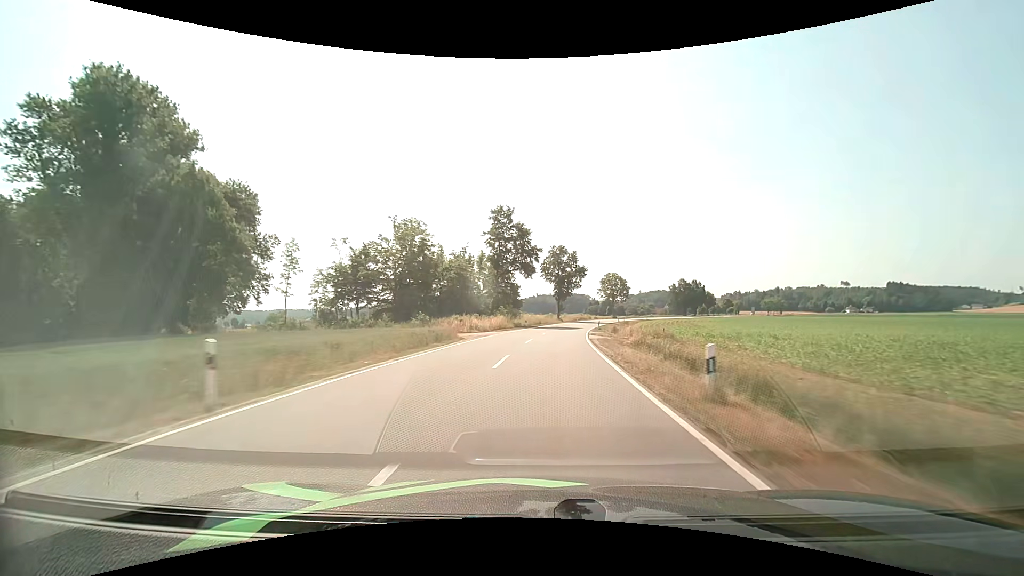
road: tertiary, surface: asphalt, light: Day
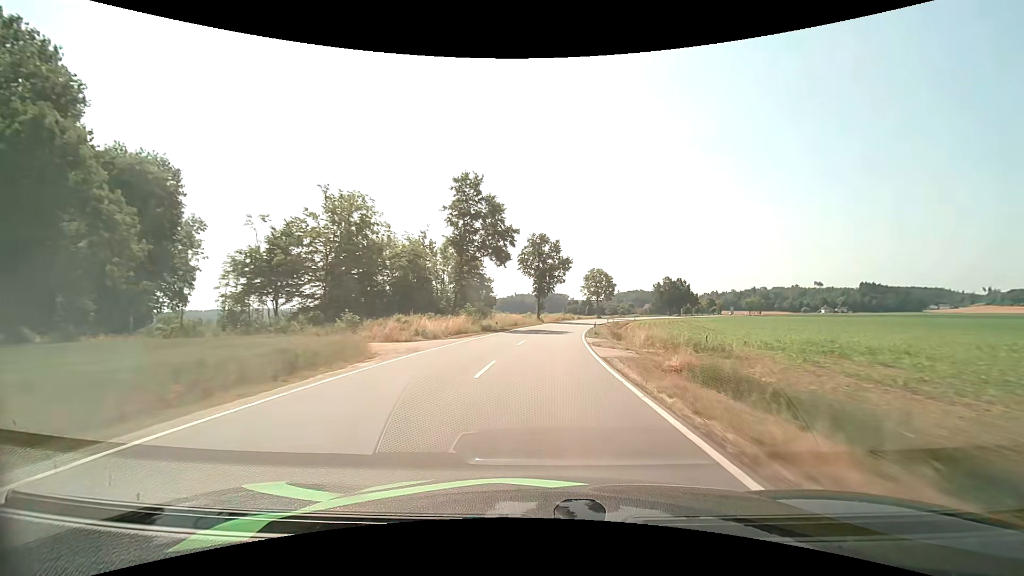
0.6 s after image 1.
(+0.3, +13.8) m; +2°
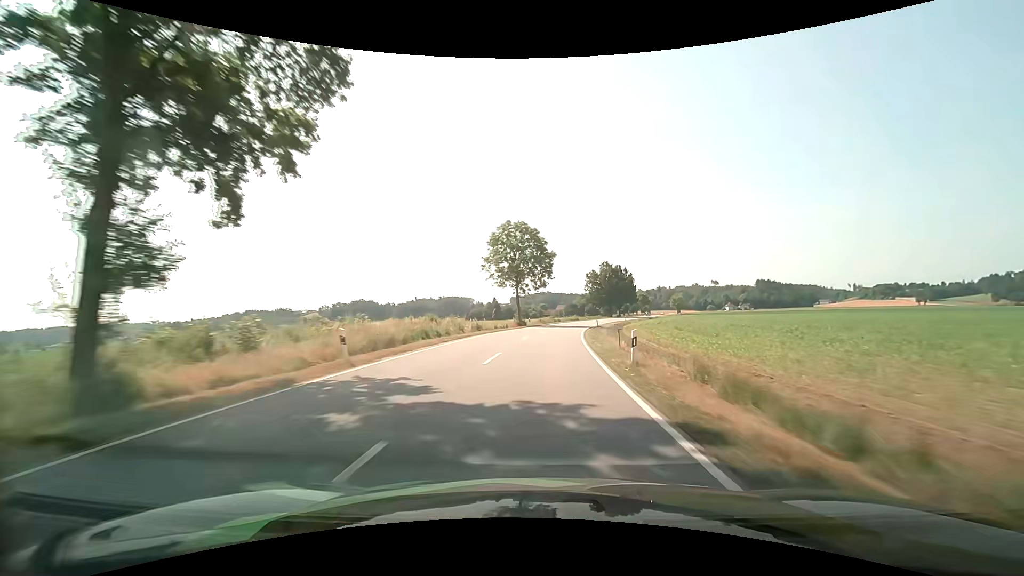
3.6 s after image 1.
(+6.9, +69.5) m; +11°
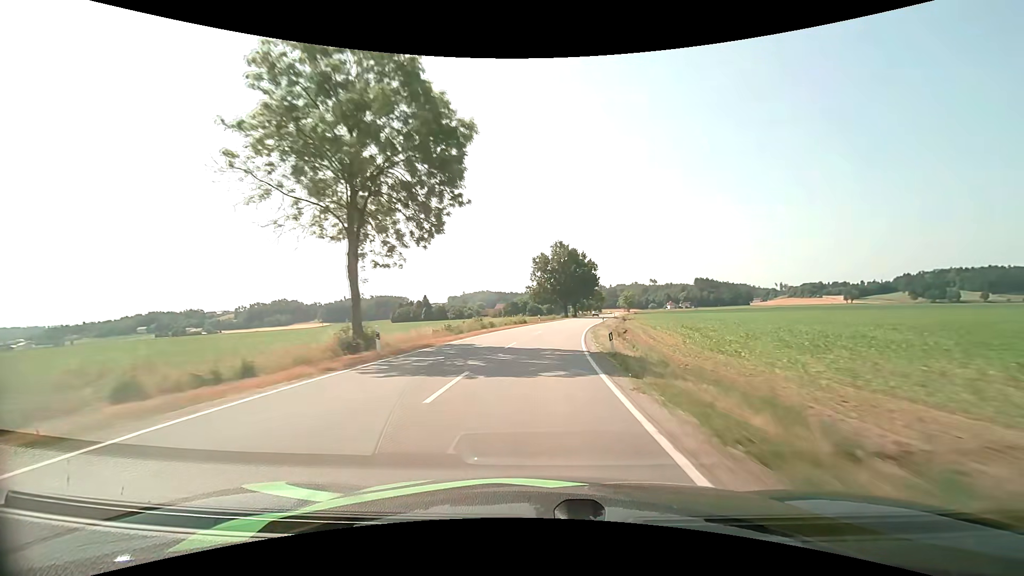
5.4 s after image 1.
(+2.6, +41.7) m; +7°
(0, +10) (+1, +20) (+1, +30) (+2, +40) (+4, +50) (+5, +60) (+7, +70) (+9, +79) (+11, +89) (+12, +99) m
